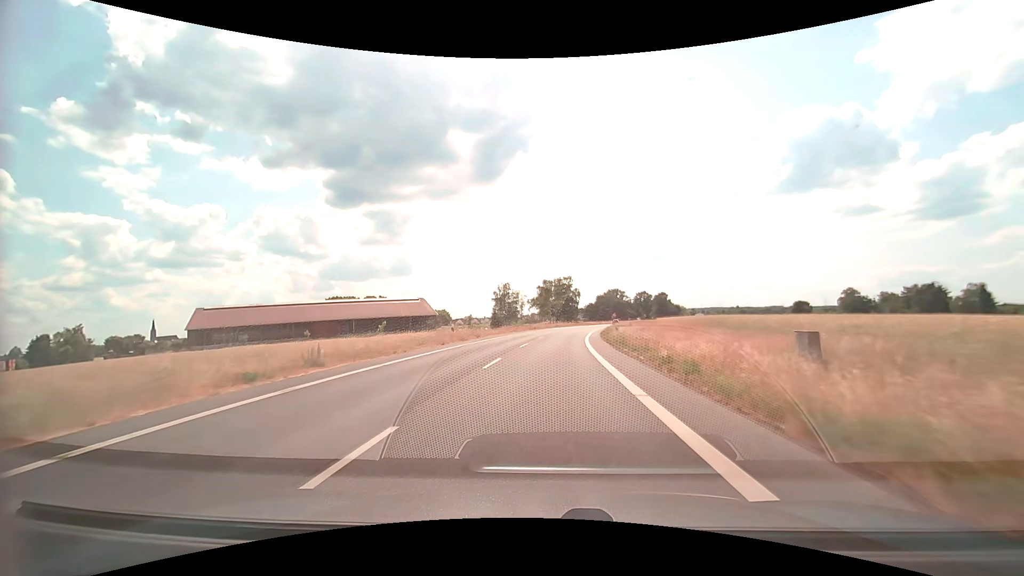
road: secondary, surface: asphalt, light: Day
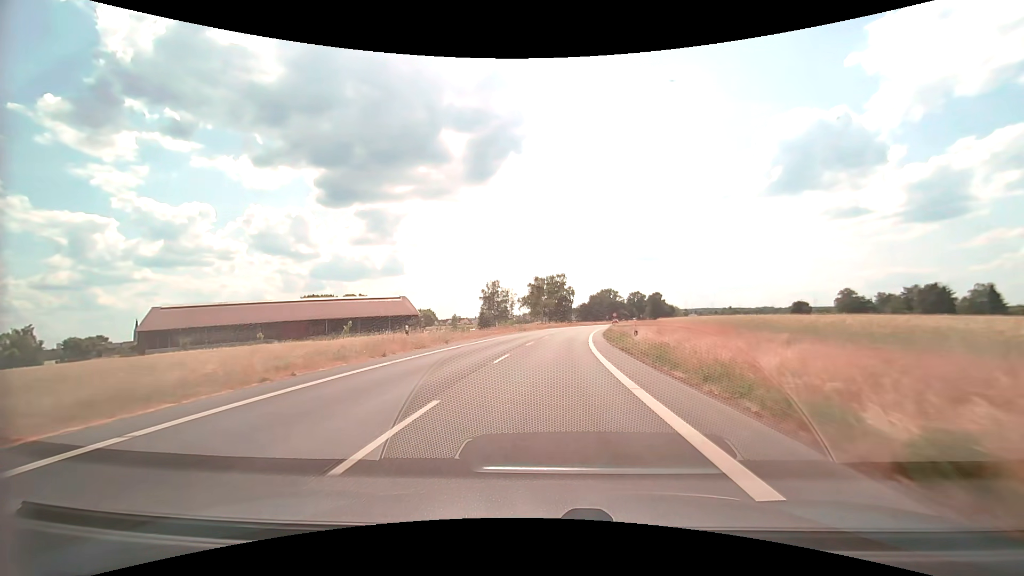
(+0.1, +9.8) m; +1°
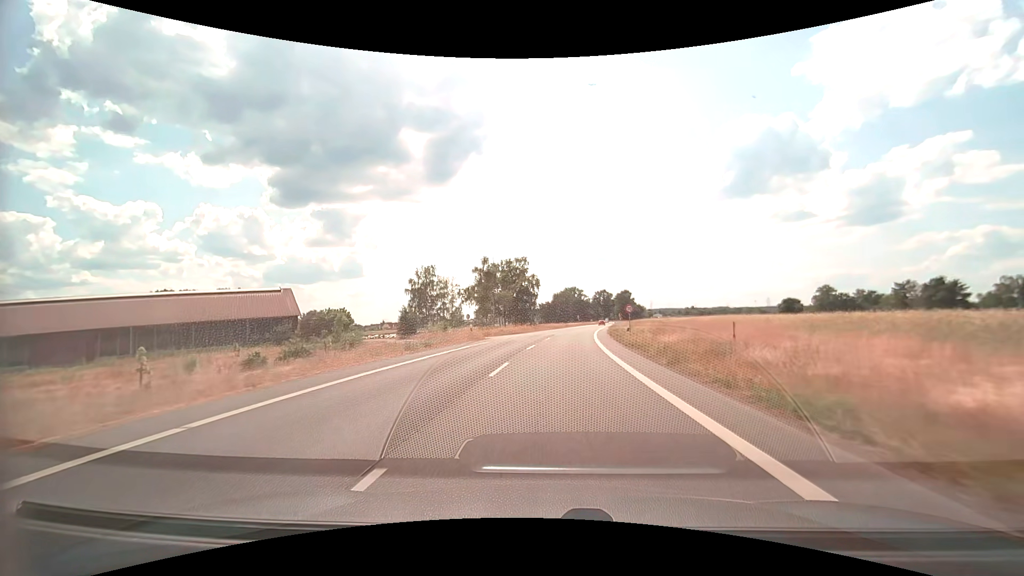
(+1.4, +39.2) m; +4°
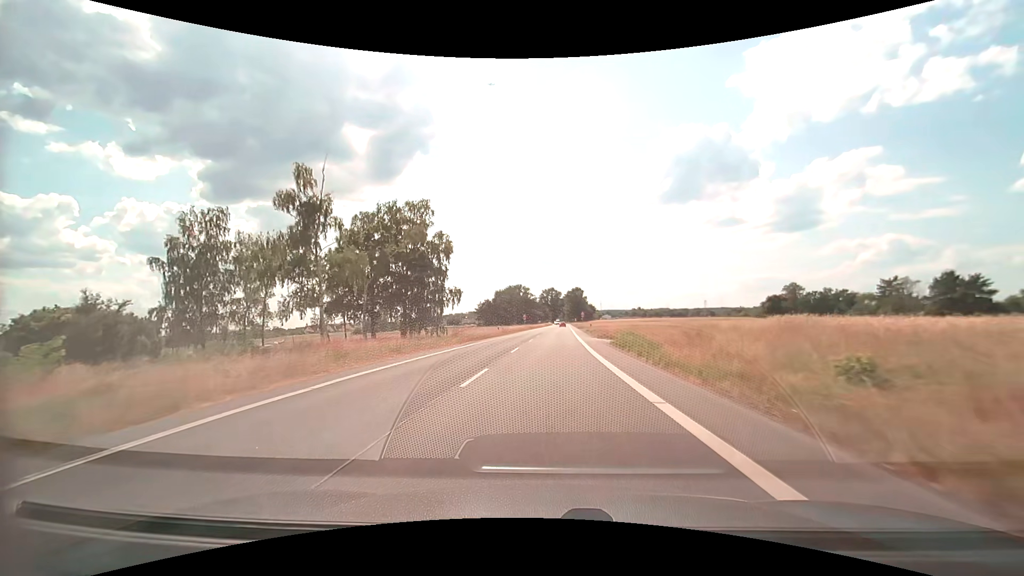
(+2.9, +48.8) m; +6°
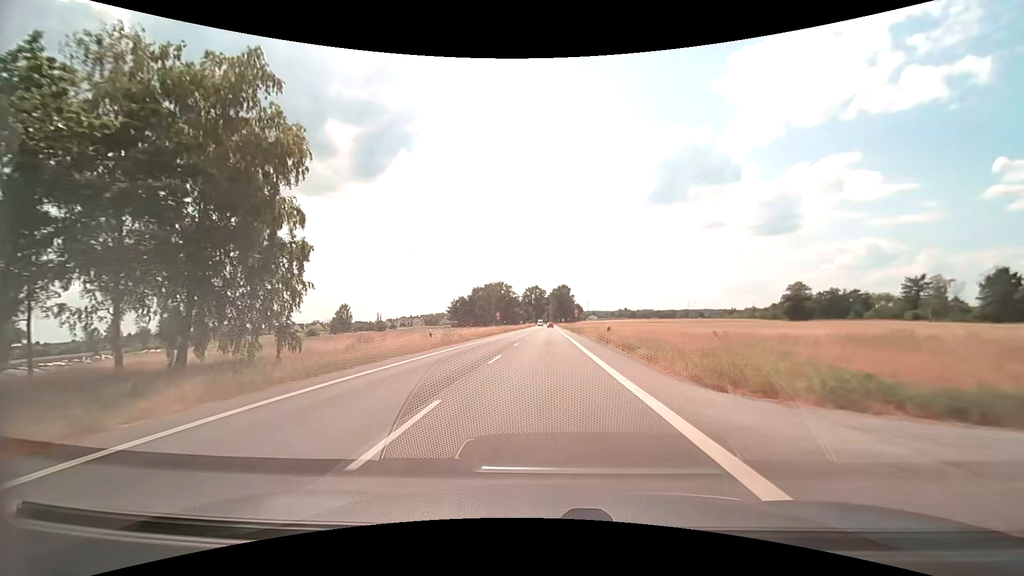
(+0.5, +29.3) m; +2°
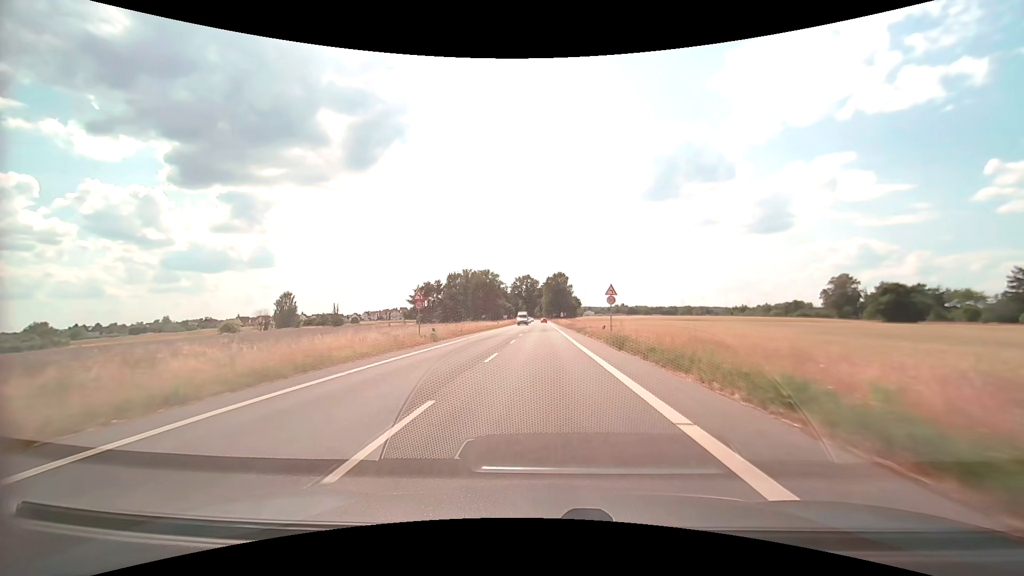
(+0.3, +48.0) m; +1°
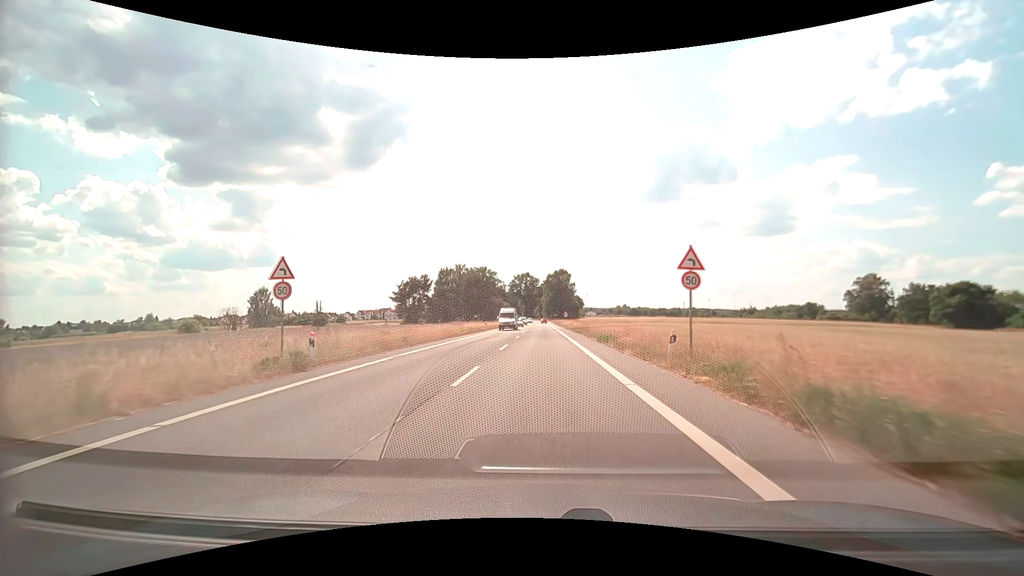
(0.0, +17.5) m; 0°
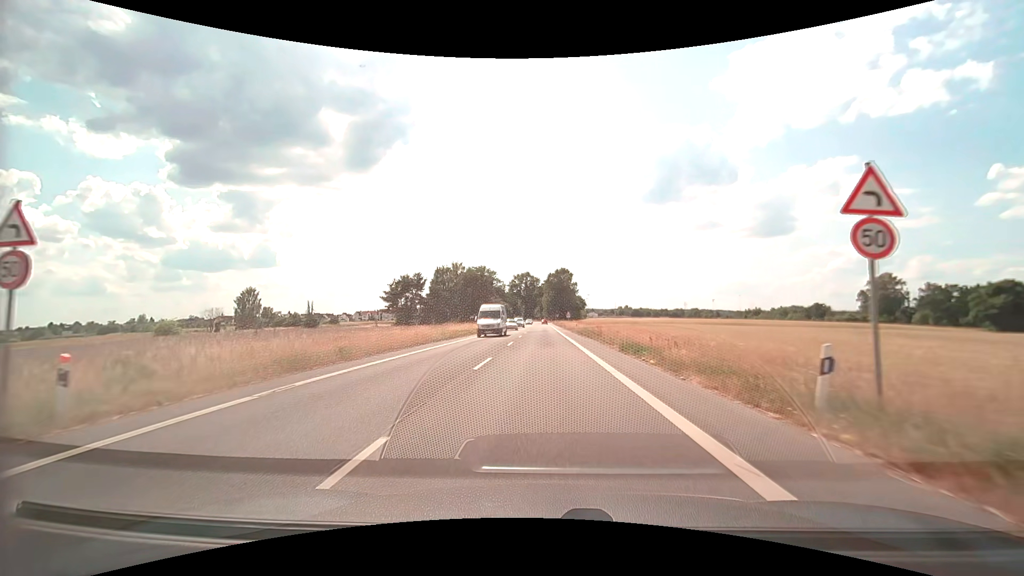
(0.0, +8.2) m; 0°
(0, +10) (0, +20) (0, +30) (0, +40) (0, +50) (0, +60) (0, +70) (0, +80) (0, +90) (0, +100) m
